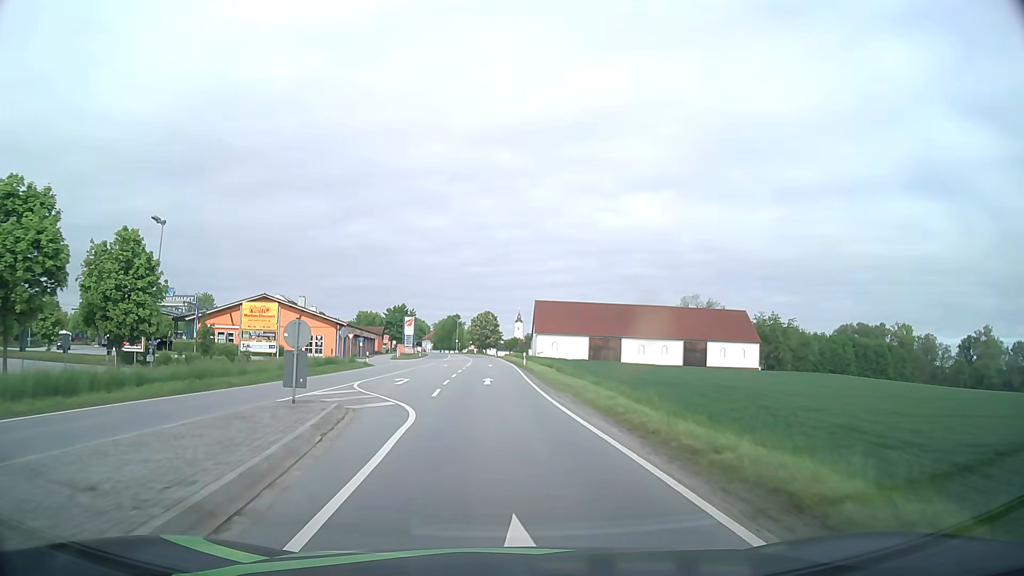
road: primary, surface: asphalt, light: Day
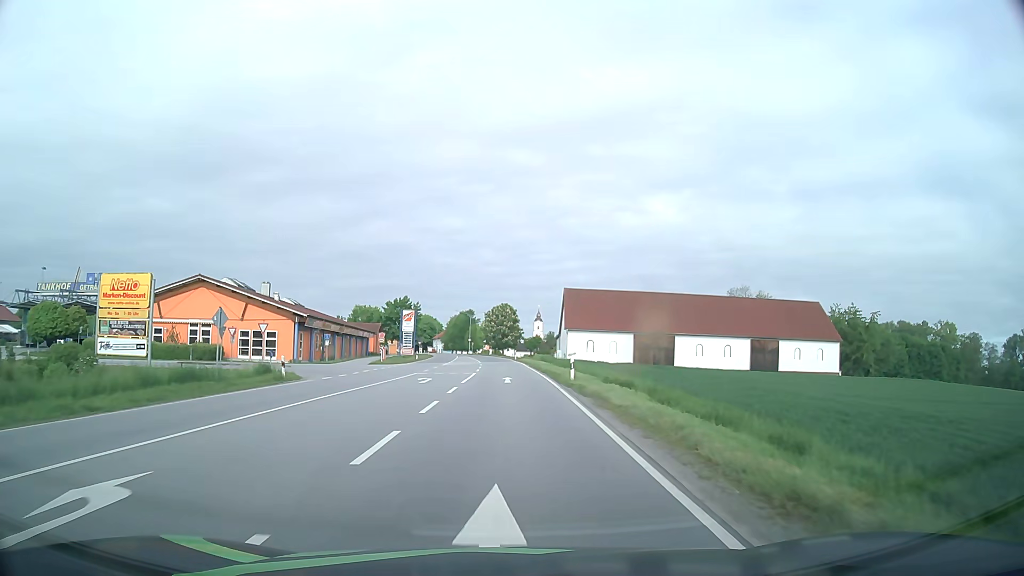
(-0.4, +23.0) m; -2°
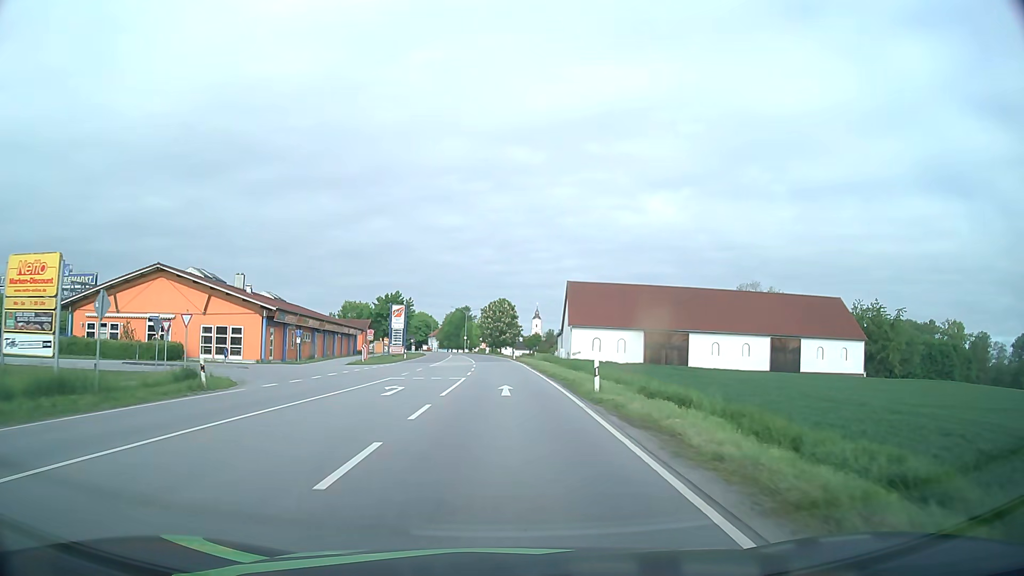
(+0.1, +7.5) m; 0°
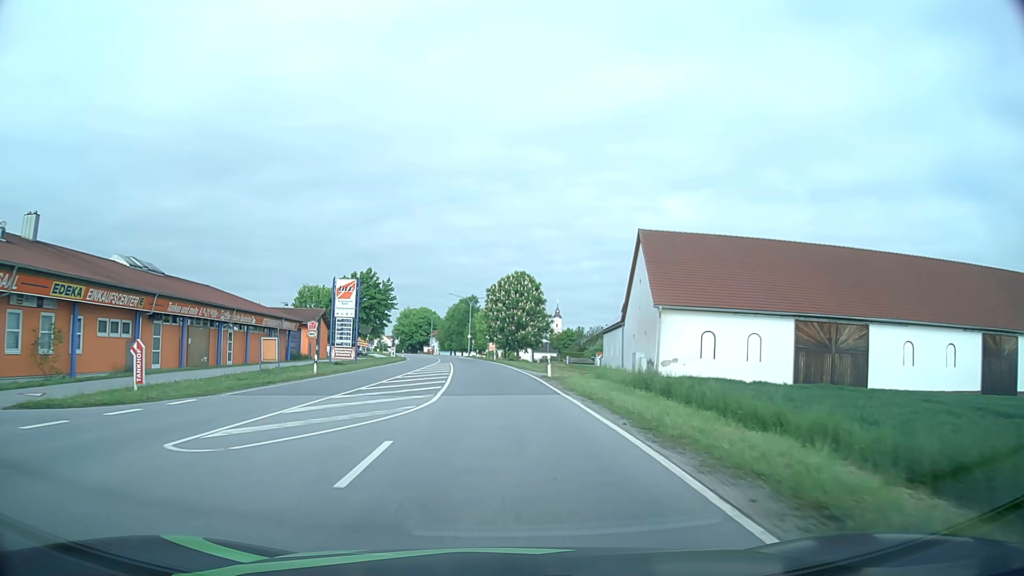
(-0.1, +37.7) m; -1°
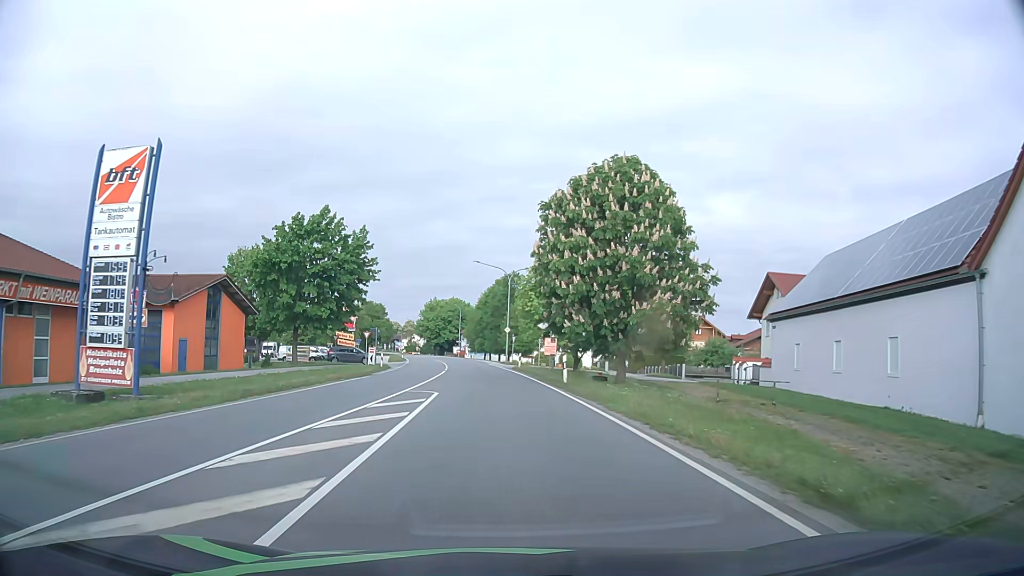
(-1.4, +38.7) m; -4°
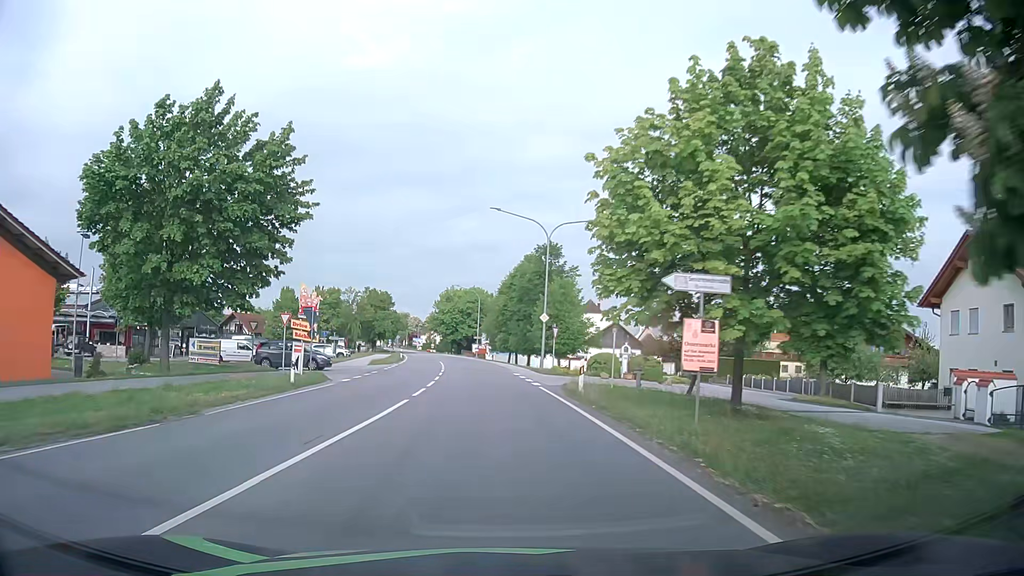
(-0.4, +23.6) m; -2°
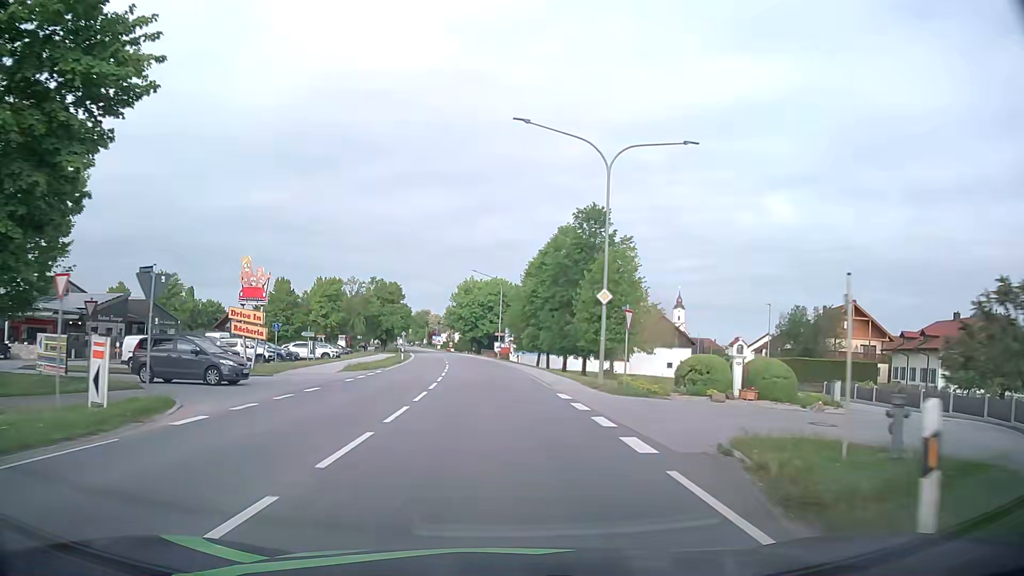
(-0.2, +15.8) m; -1°
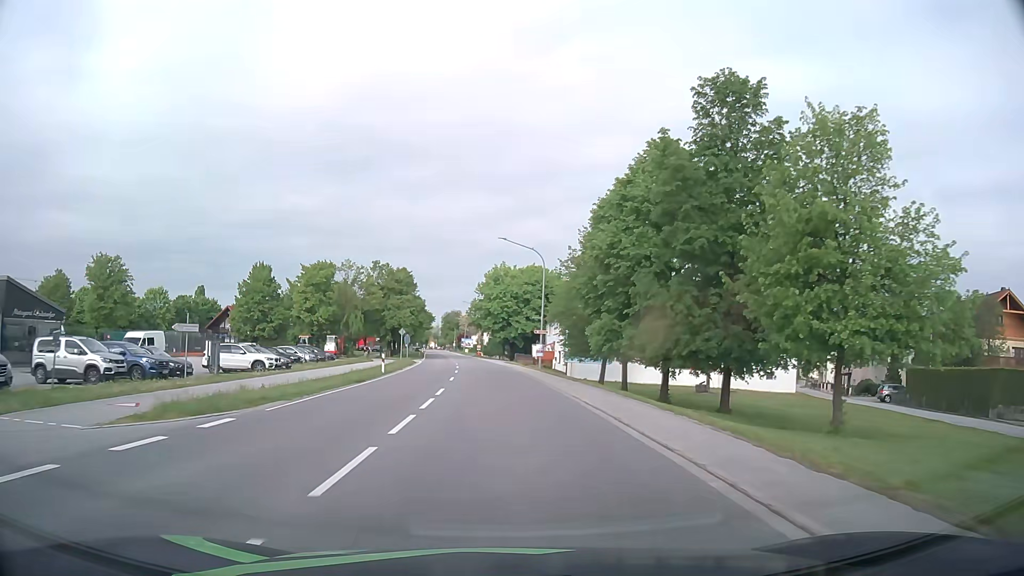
(-0.8, +23.9) m; -3°
(0, +10) (0, +20) (-1, +30) (-1, +40) (-2, +50) (-3, +60) (-4, +70) (-5, +80) (-6, +90) (-7, +100) m
